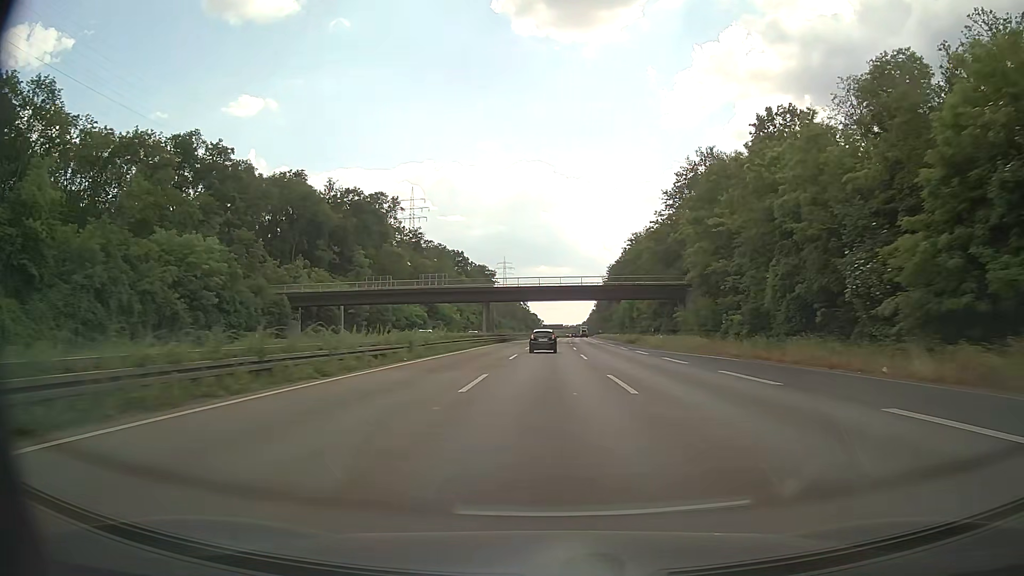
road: motorway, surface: asphalt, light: Day
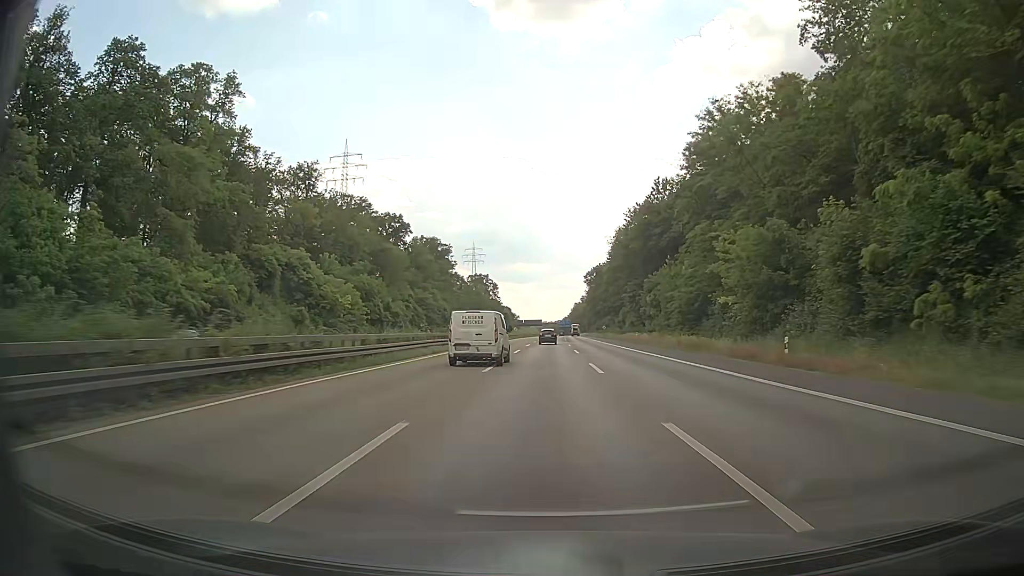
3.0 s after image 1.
(+1.6, +83.4) m; +2°
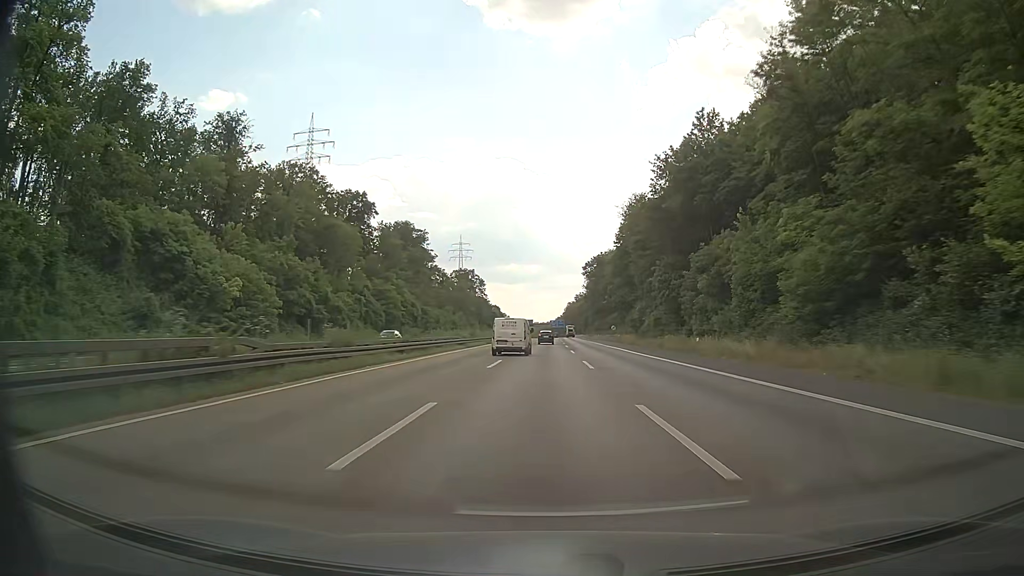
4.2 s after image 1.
(+0.1, +33.3) m; +1°
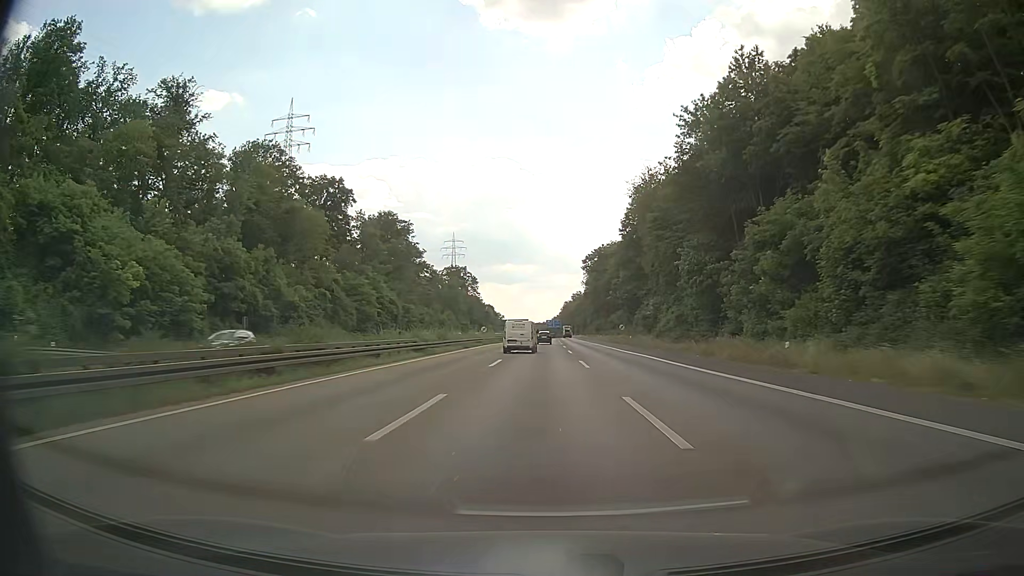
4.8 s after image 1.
(+0.1, +16.7) m; +1°
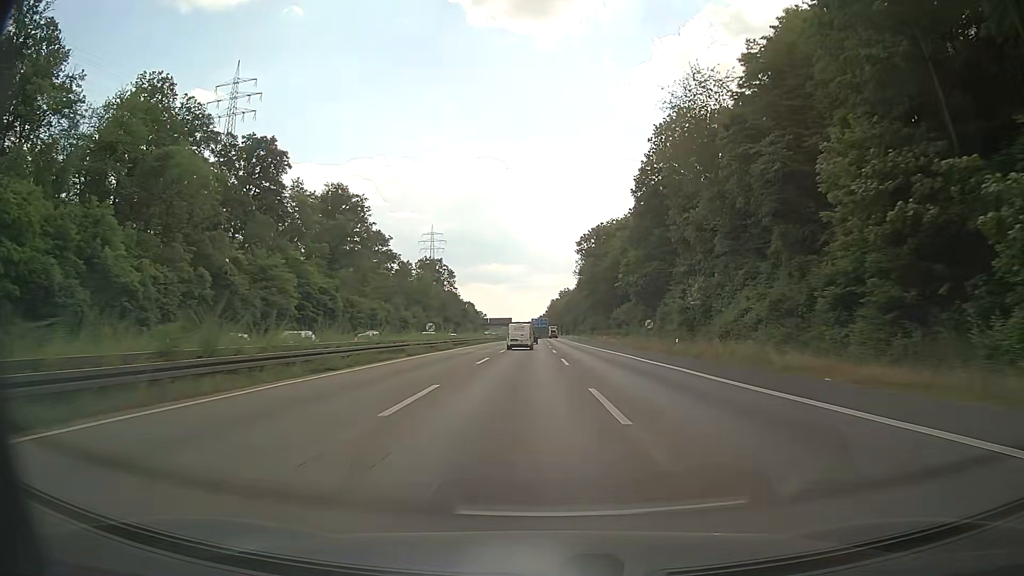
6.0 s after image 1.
(+0.3, +33.3) m; +1°
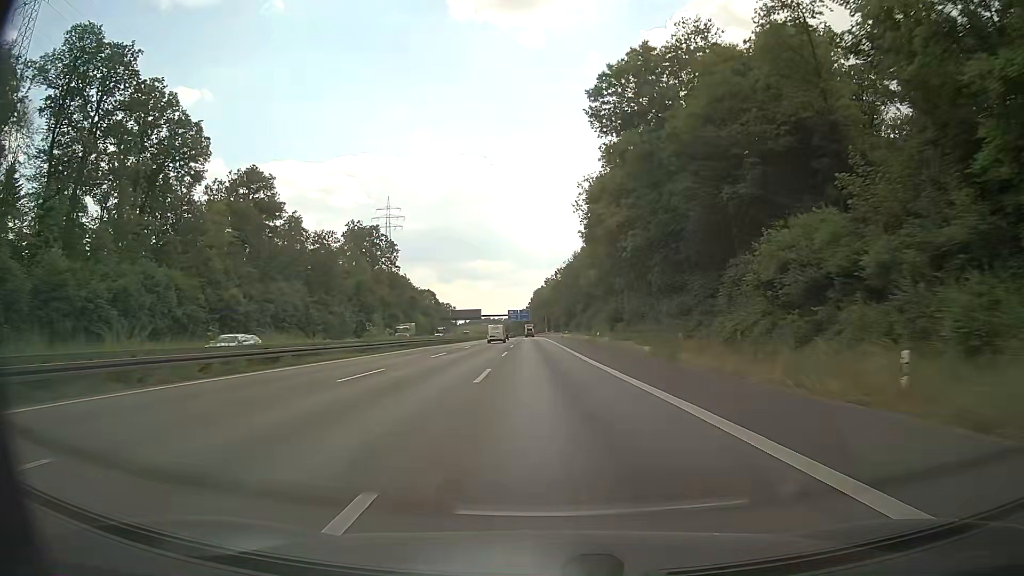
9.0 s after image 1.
(+1.8, +83.3) m; +1°
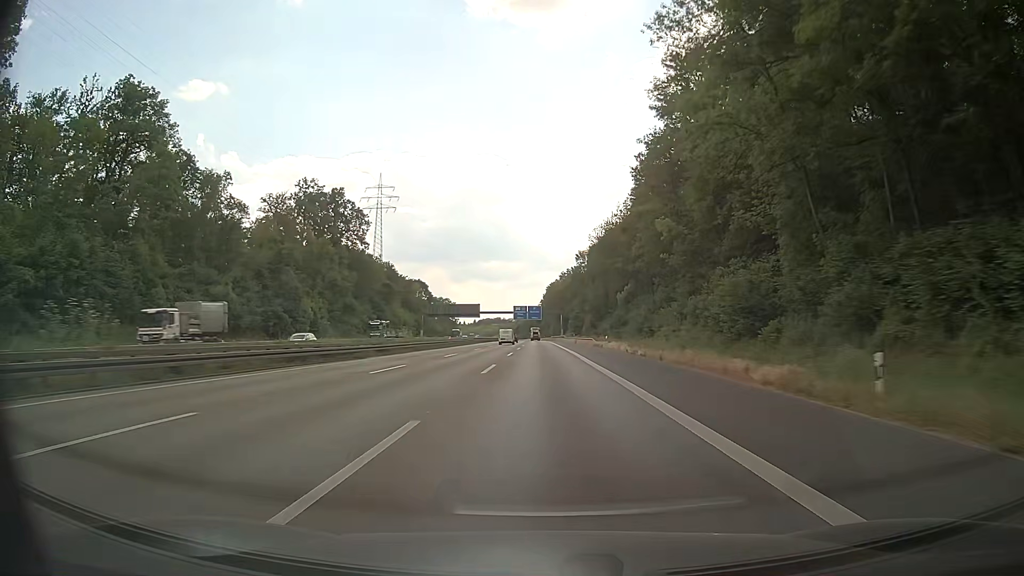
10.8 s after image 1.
(-0.6, +50.0) m; -1°
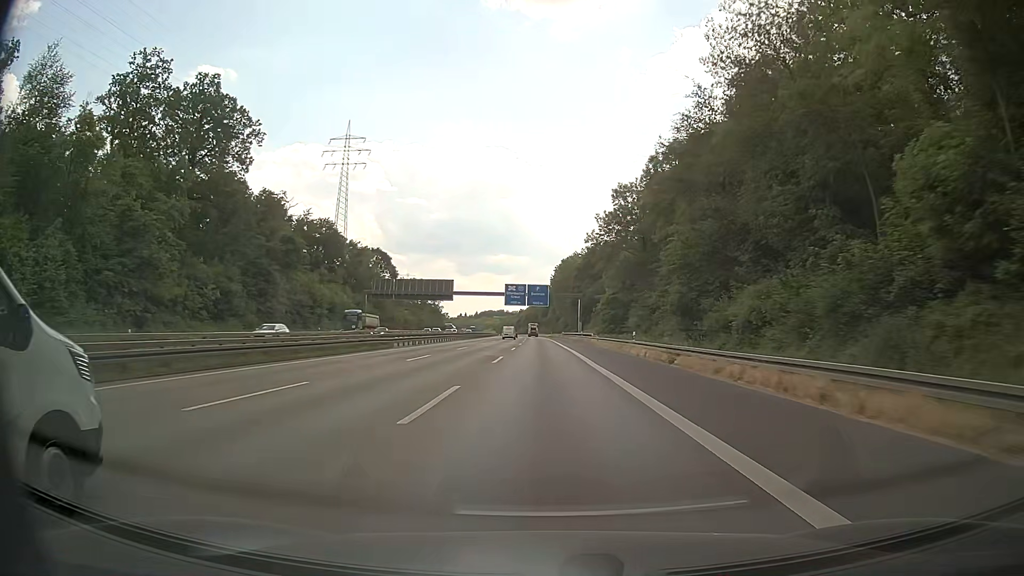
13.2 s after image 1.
(-0.3, +66.6) m; 0°
(0, +10) (0, +20) (0, +30) (0, +40) (0, +50) (0, +60) (-1, +70) (-1, +80) (-1, +90) (-1, +100) m
